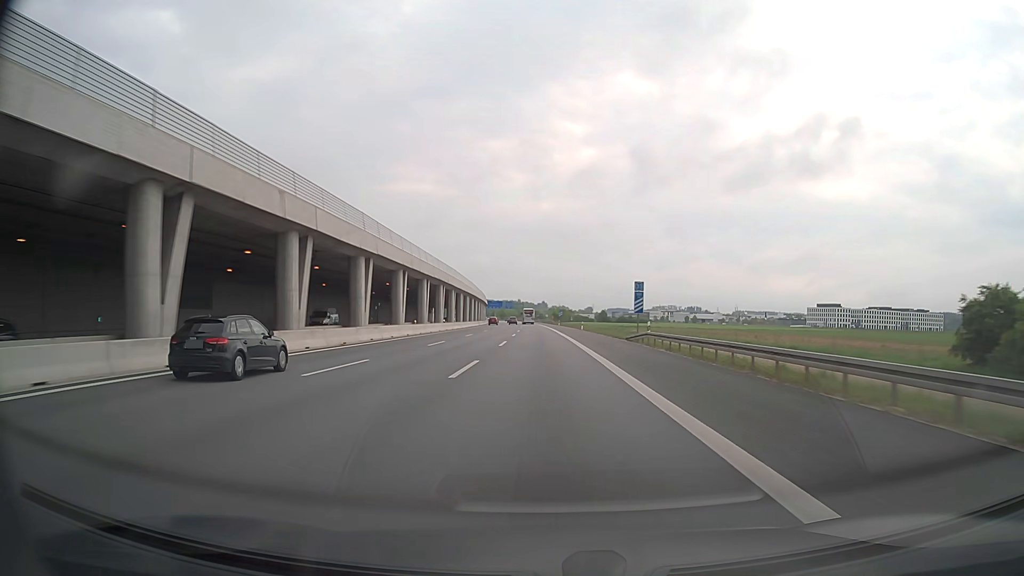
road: motorway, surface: asphalt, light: Day
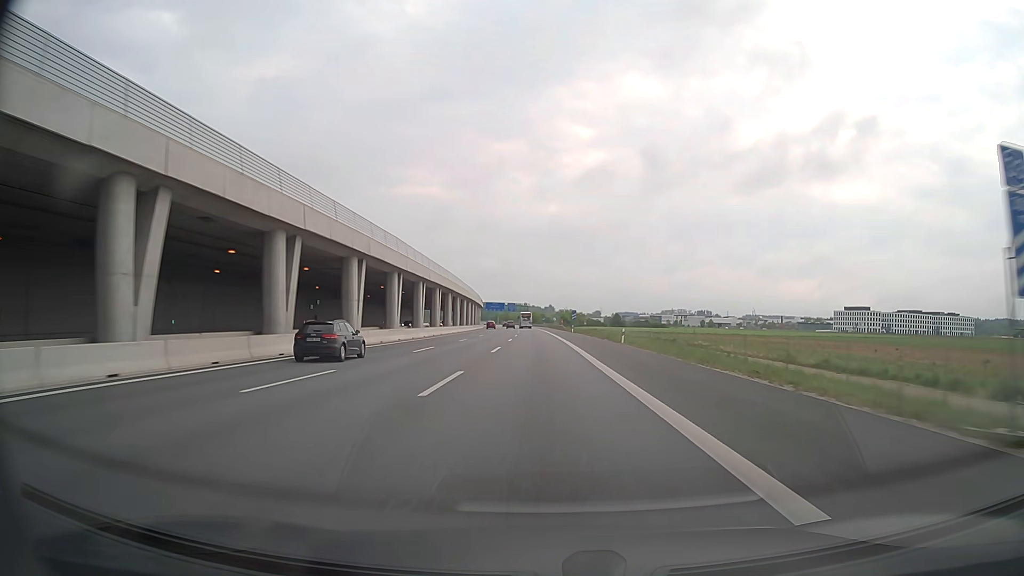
(-0.2, +39.1) m; -1°
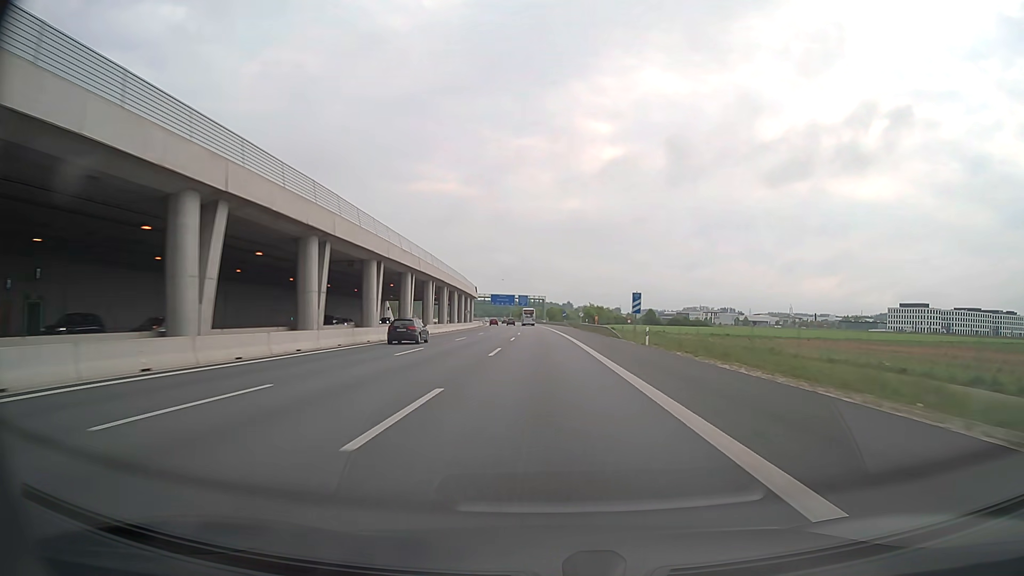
(-0.8, +59.2) m; -1°
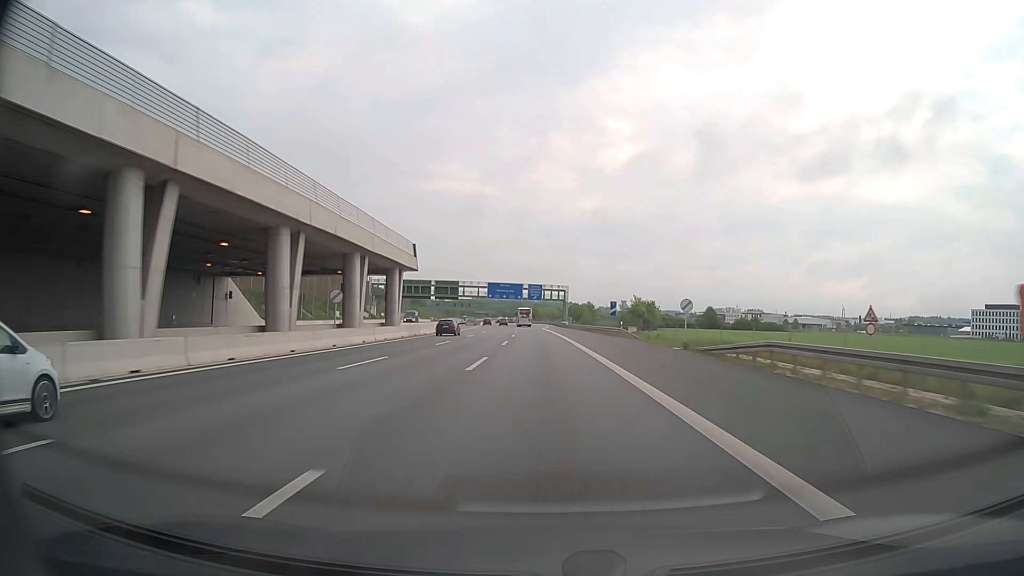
(-1.1, +79.2) m; -2°
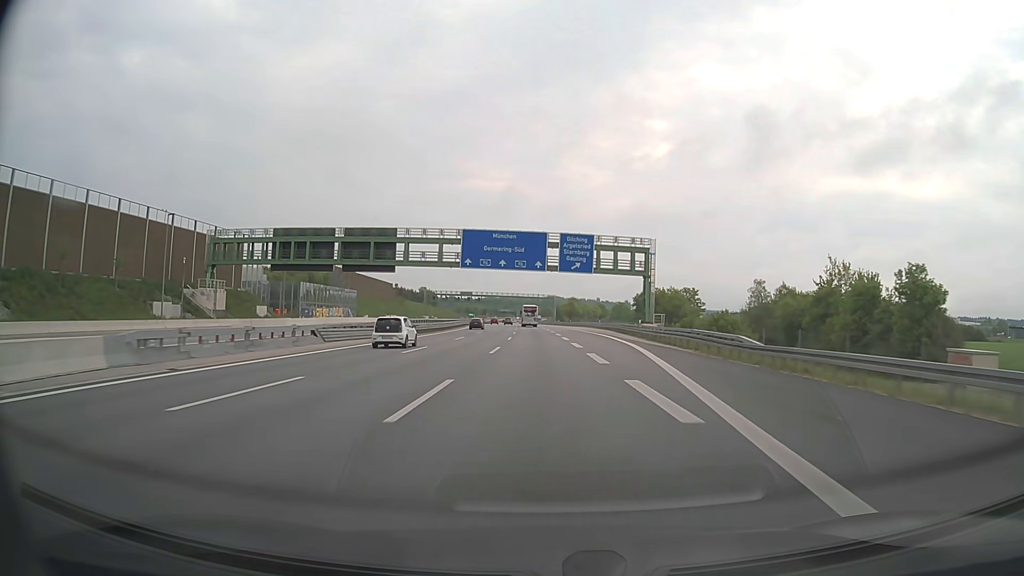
(-2.4, +98.9) m; -3°
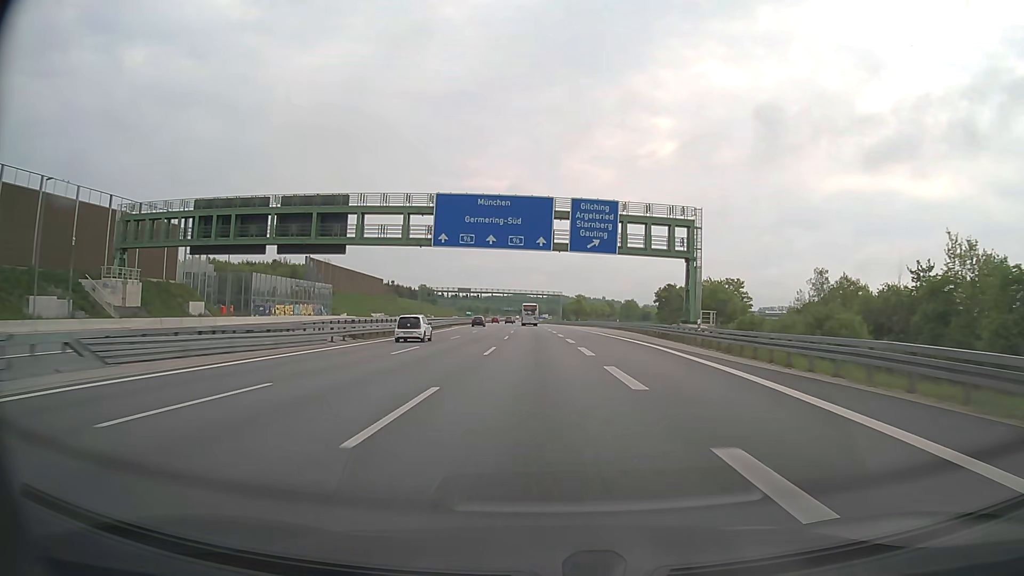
(-0.1, +19.8) m; 0°
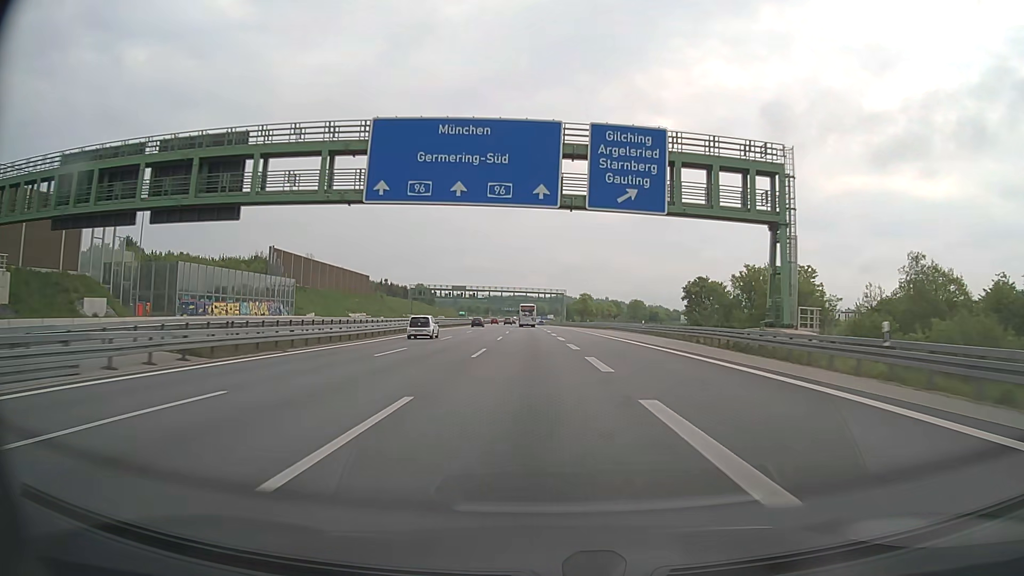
(-0.1, +19.8) m; 0°
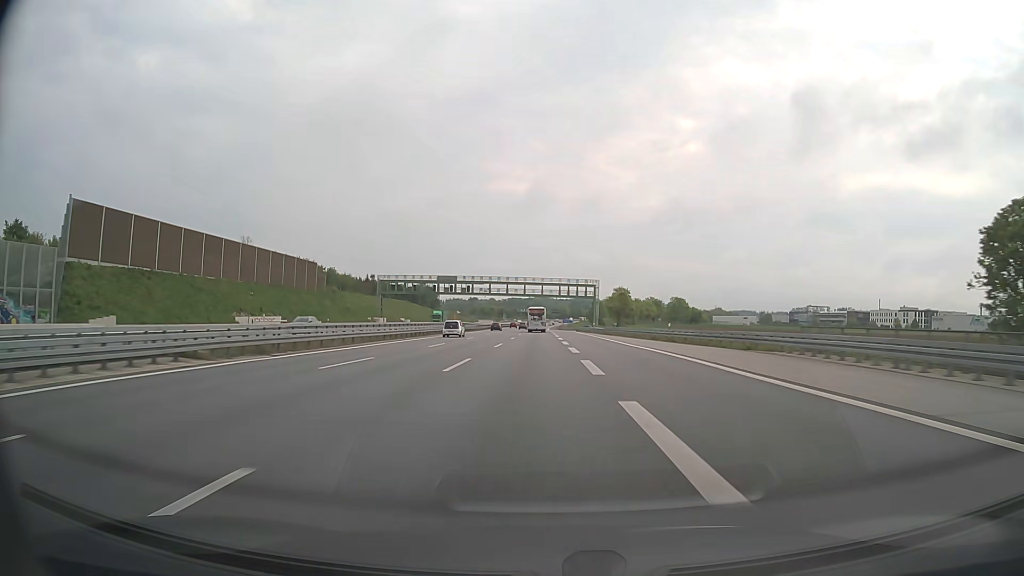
(-0.8, +59.6) m; -2°
(0, +10) (0, +20) (0, +30) (0, +40) (0, +50) (0, +60) (-1, +70) (-1, +80) (-1, +90) (-1, +100) m
